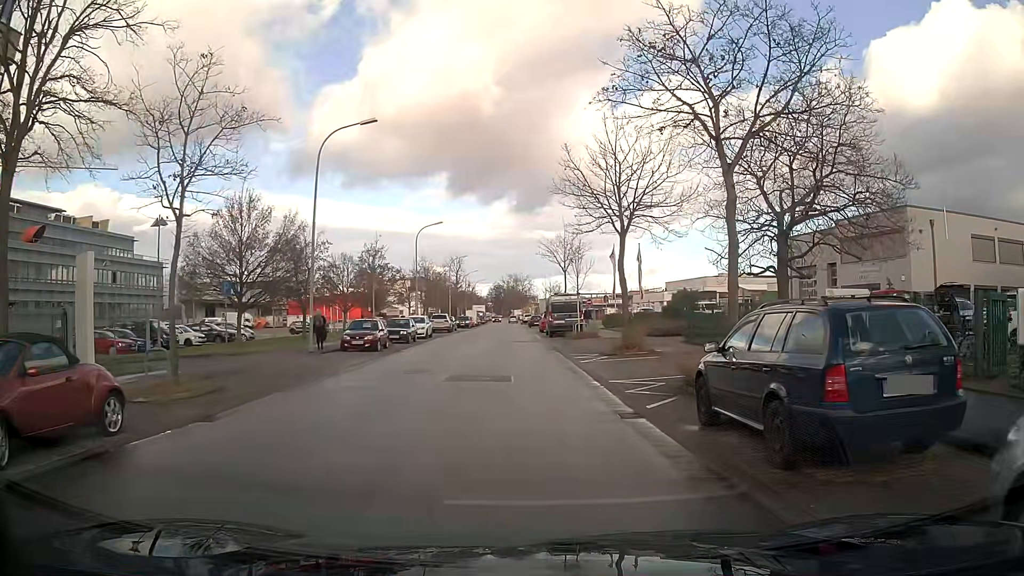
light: Day
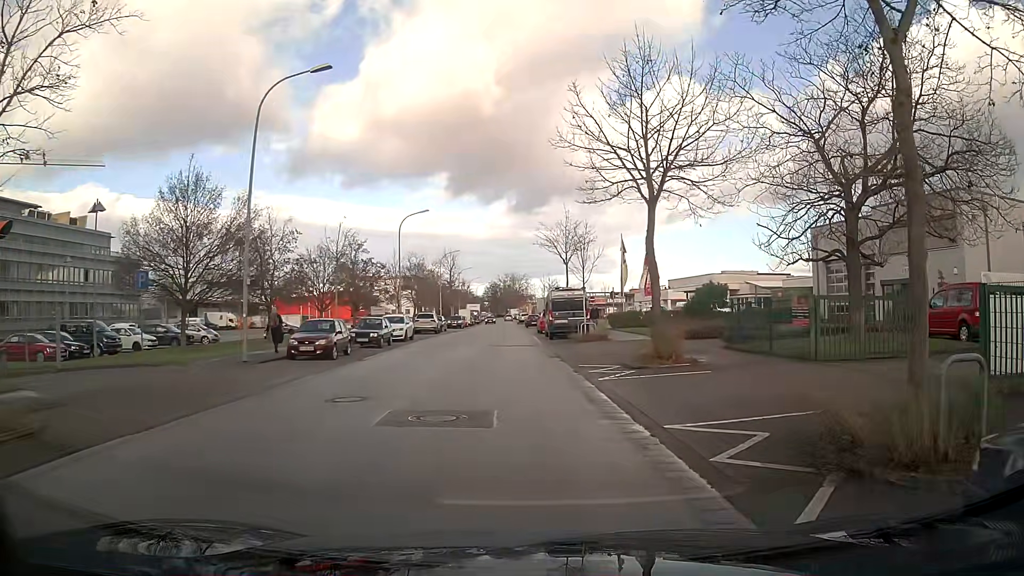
(-0.1, +6.1) m; -1°
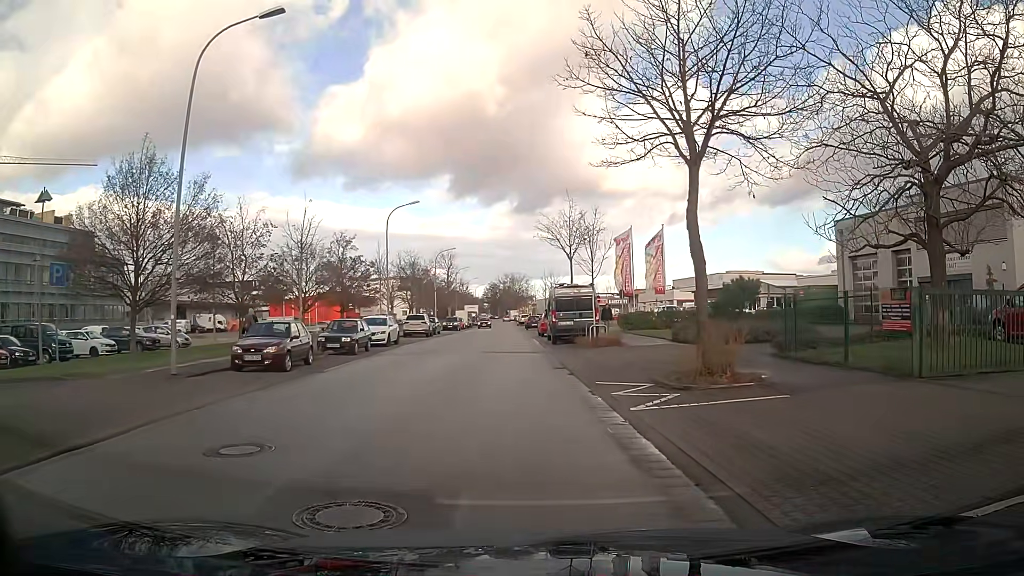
(0.0, +4.3) m; 0°
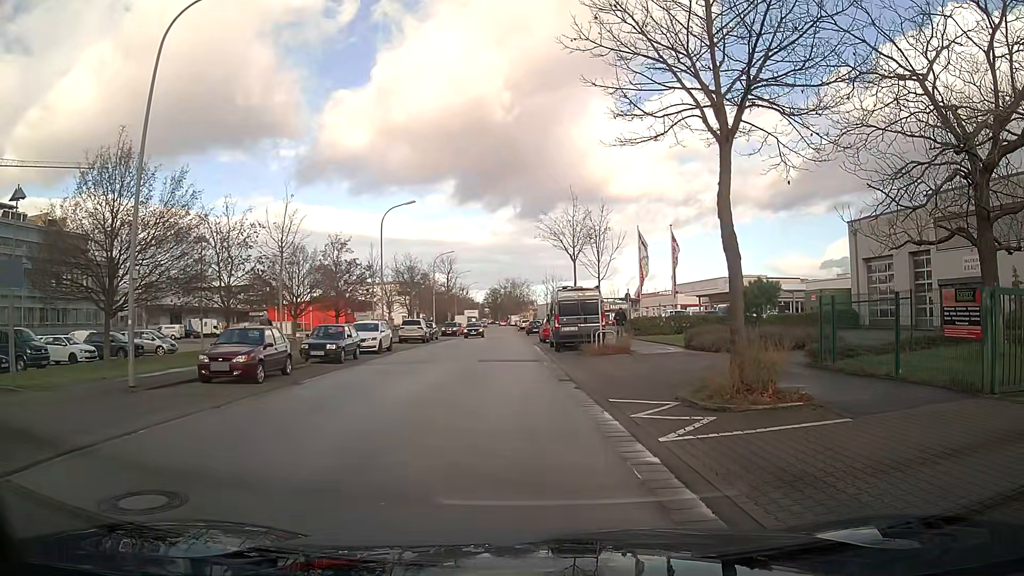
(0.0, +2.0) m; 0°
